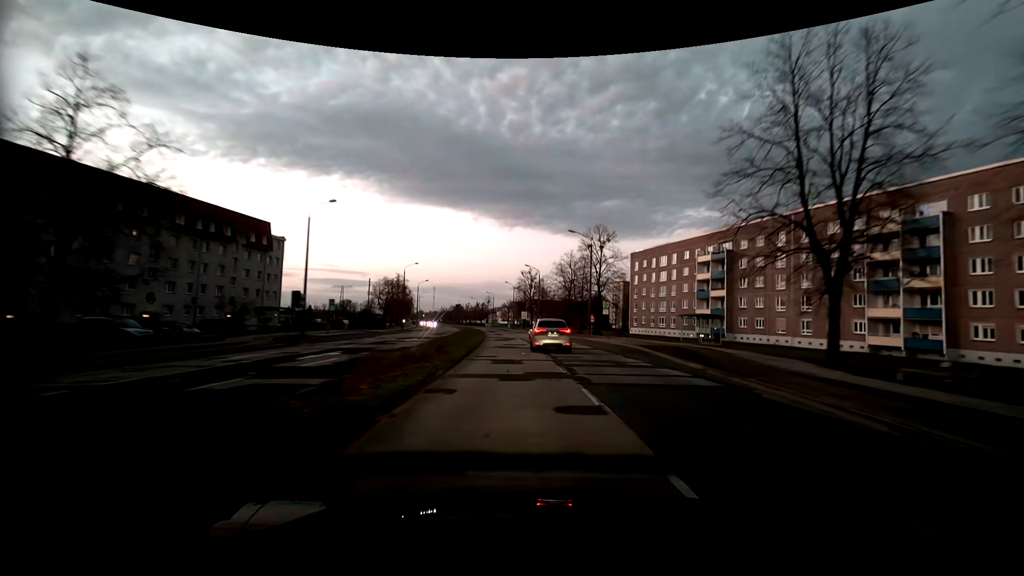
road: tertiary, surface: asphalt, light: Dusk
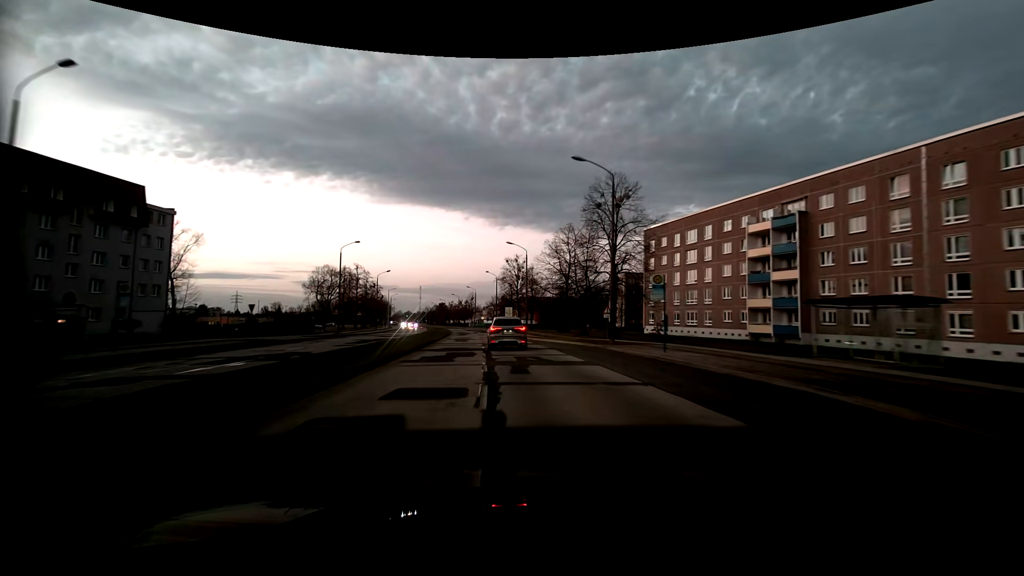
(+0.6, +23.8) m; +1°
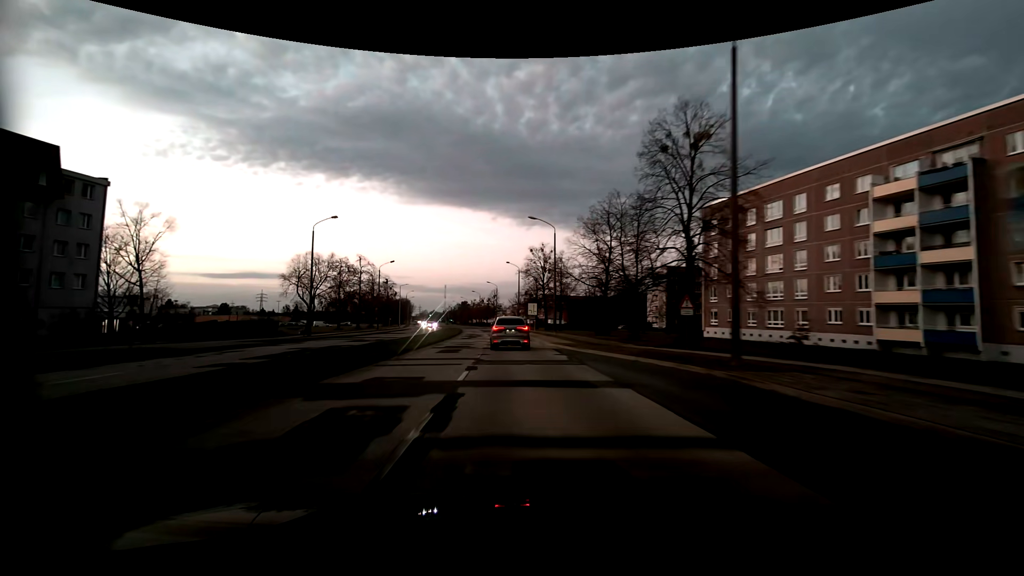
(-0.4, +15.5) m; -3°
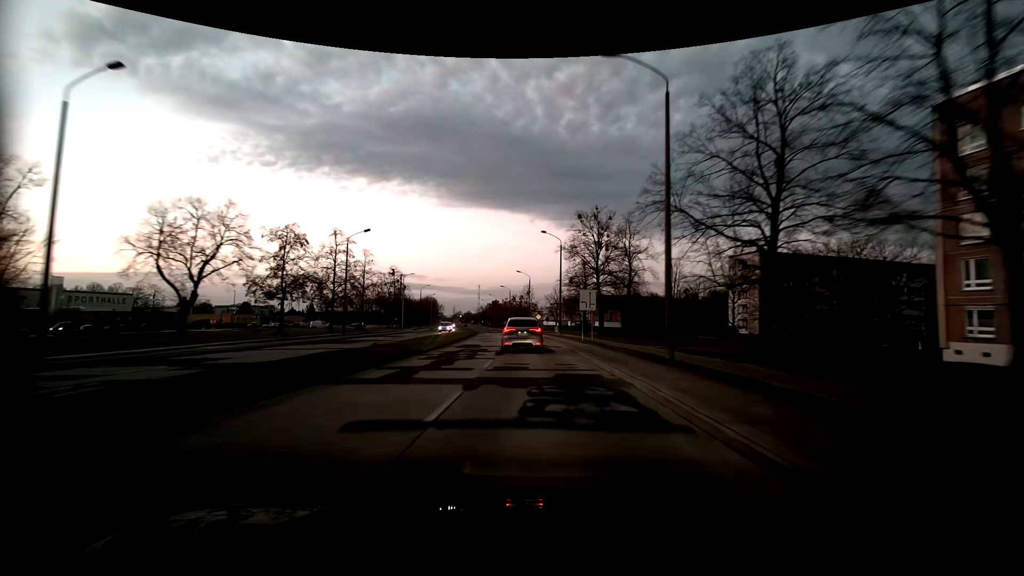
(-1.6, +30.8) m; -4°
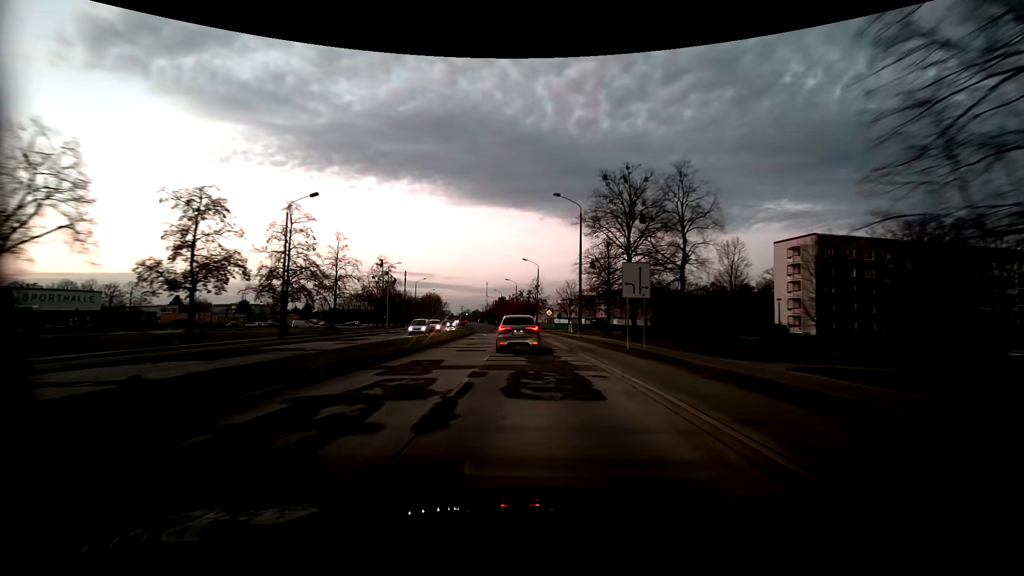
(-0.2, +15.6) m; -1°
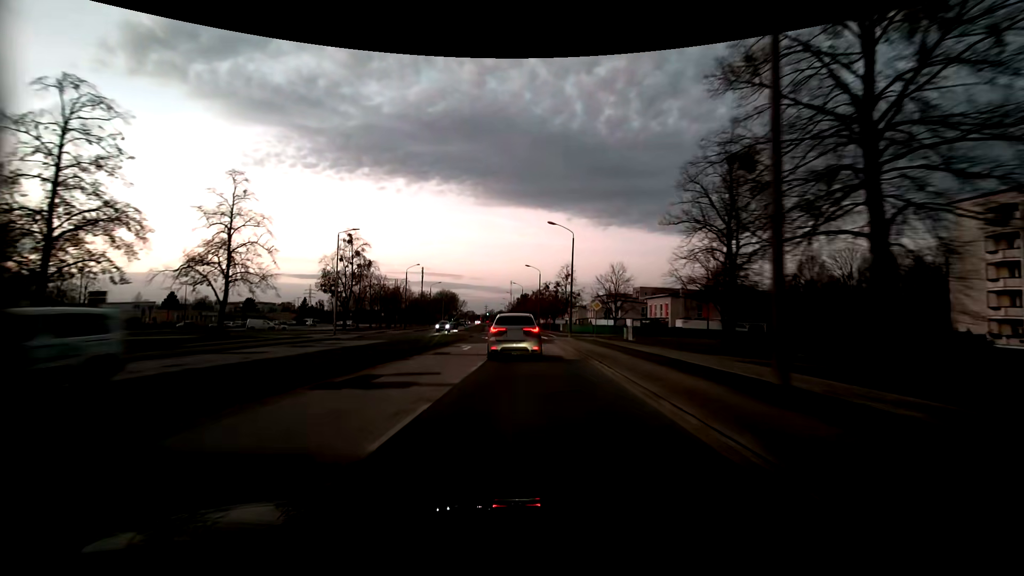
(-1.1, +30.2) m; -4°
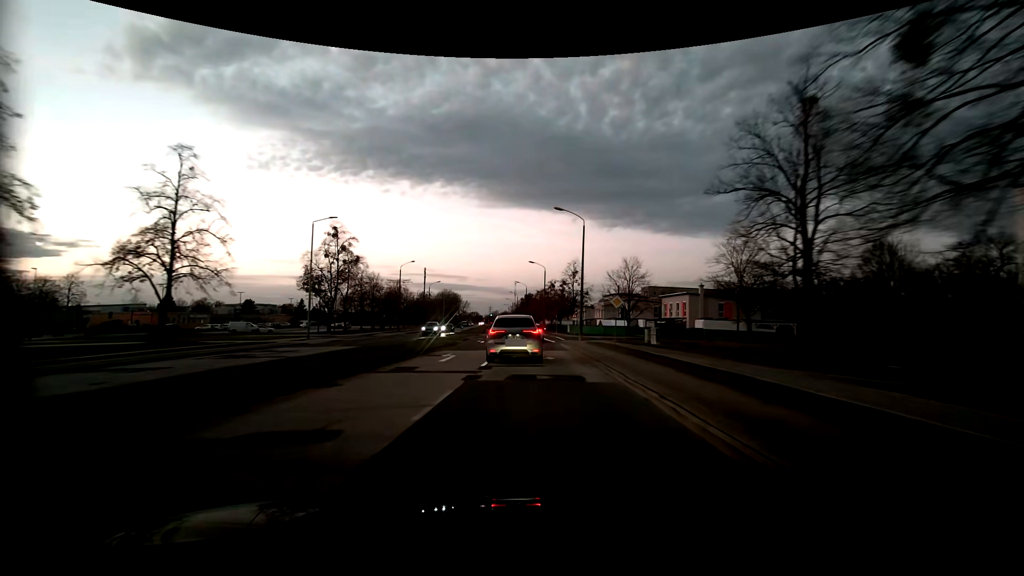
(0.0, +7.1) m; -1°
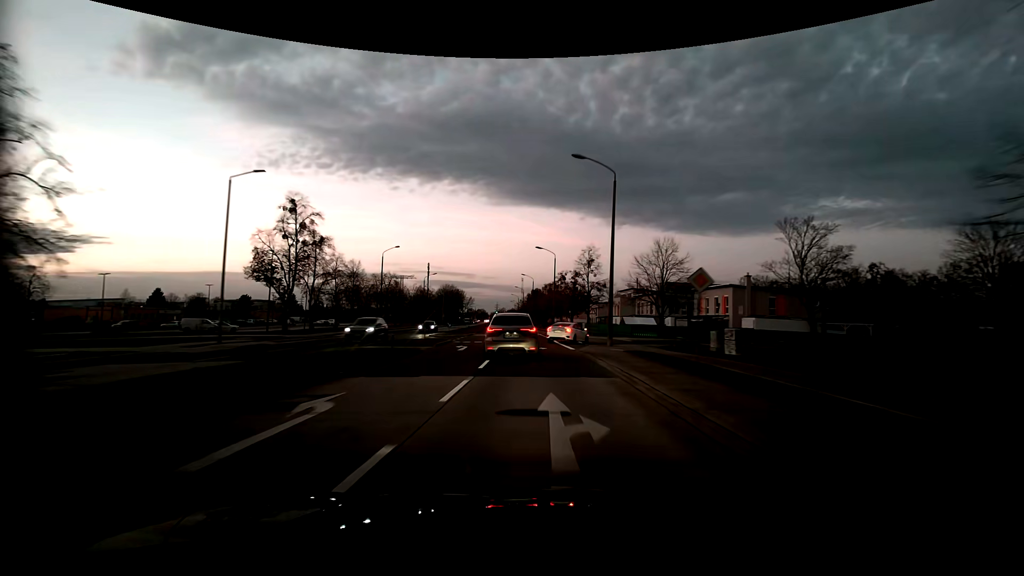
(0.0, +13.6) m; 0°
(0, +10) (0, +20) (0, +30) (-1, +40) (-1, +50) (-2, +60) (-3, +70) (-4, +80) (-4, +90) (-5, +100) m
